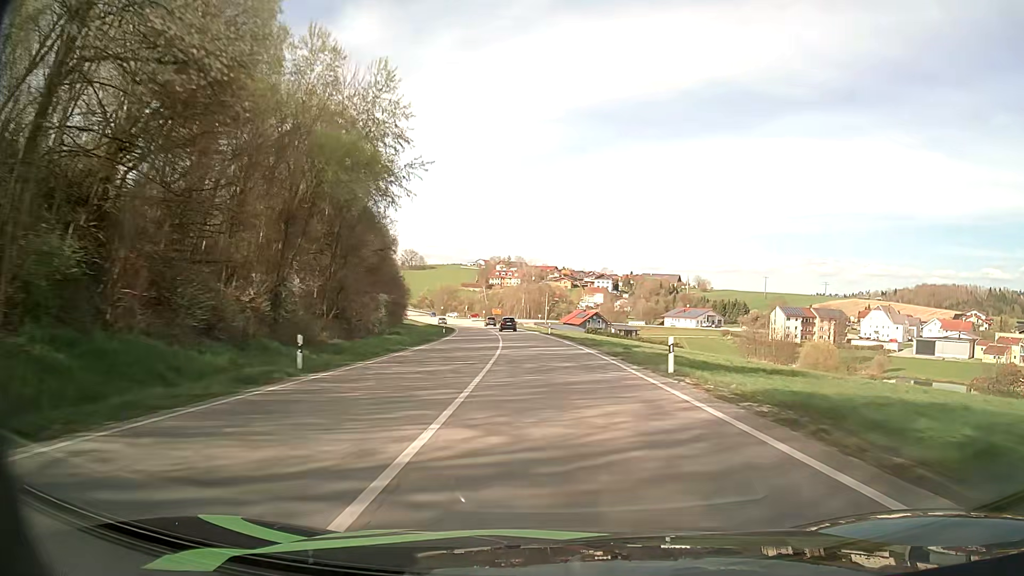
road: primary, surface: asphalt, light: Day
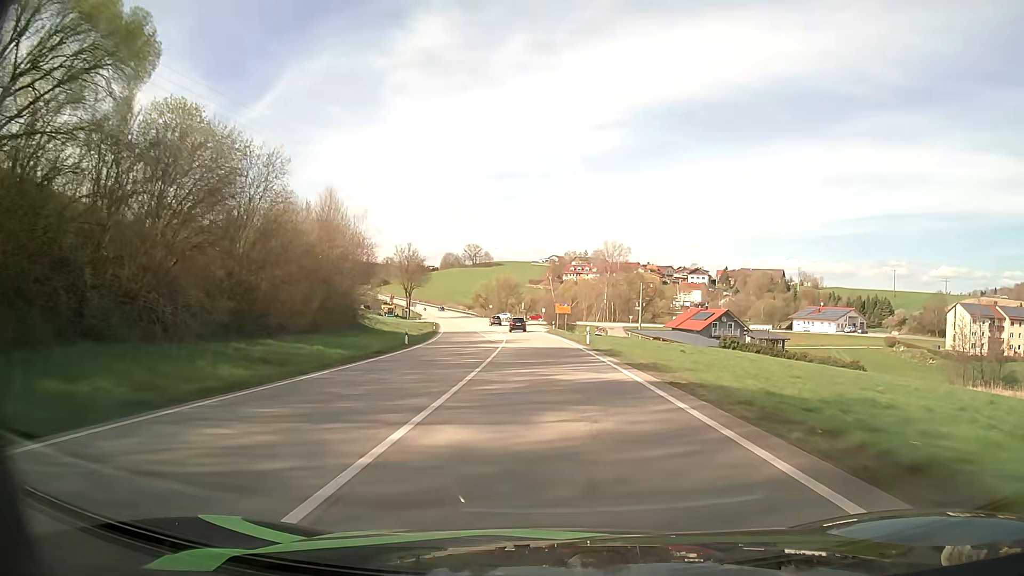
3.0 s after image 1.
(-3.4, +70.3) m; -7°
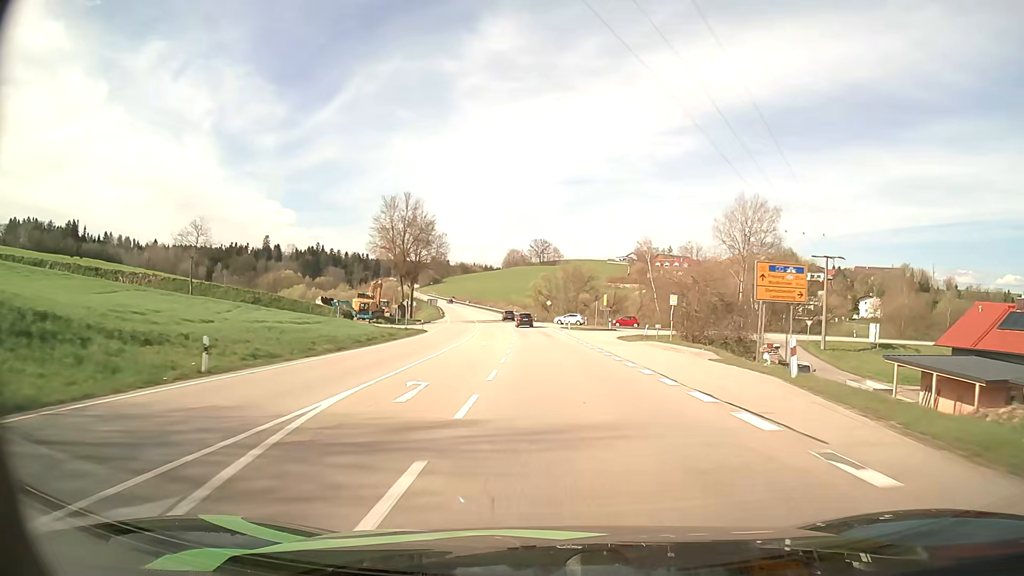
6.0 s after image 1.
(-3.5, +70.2) m; -6°
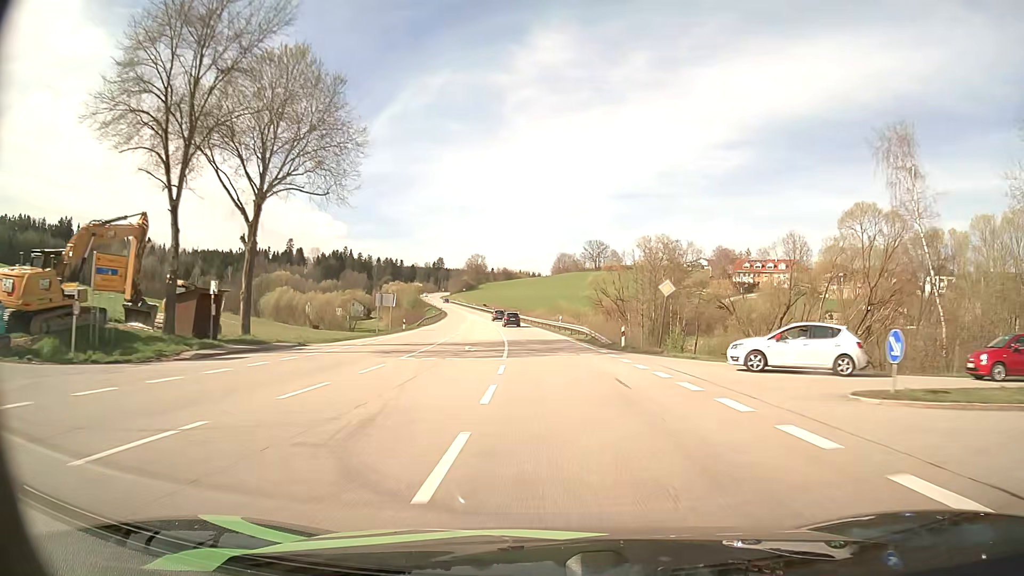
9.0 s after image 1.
(-2.8, +69.8) m; -4°
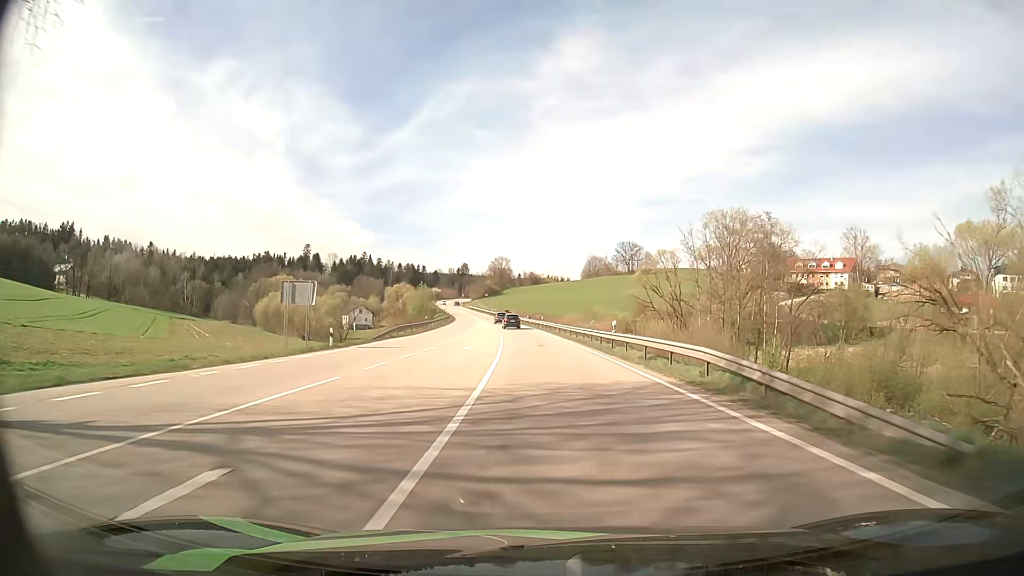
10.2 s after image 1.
(-0.6, +27.7) m; -2°
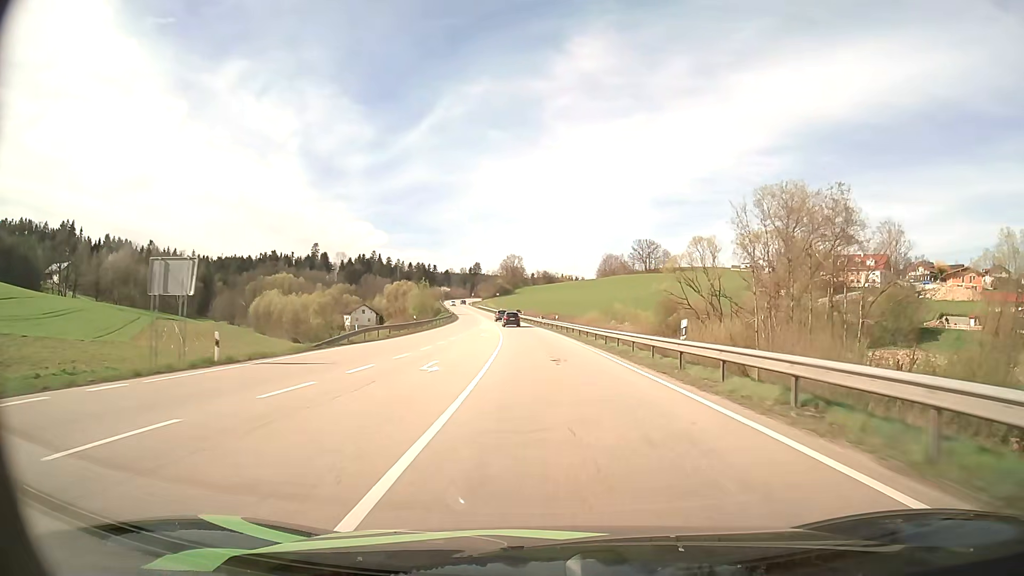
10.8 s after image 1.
(-0.1, +13.9) m; -1°
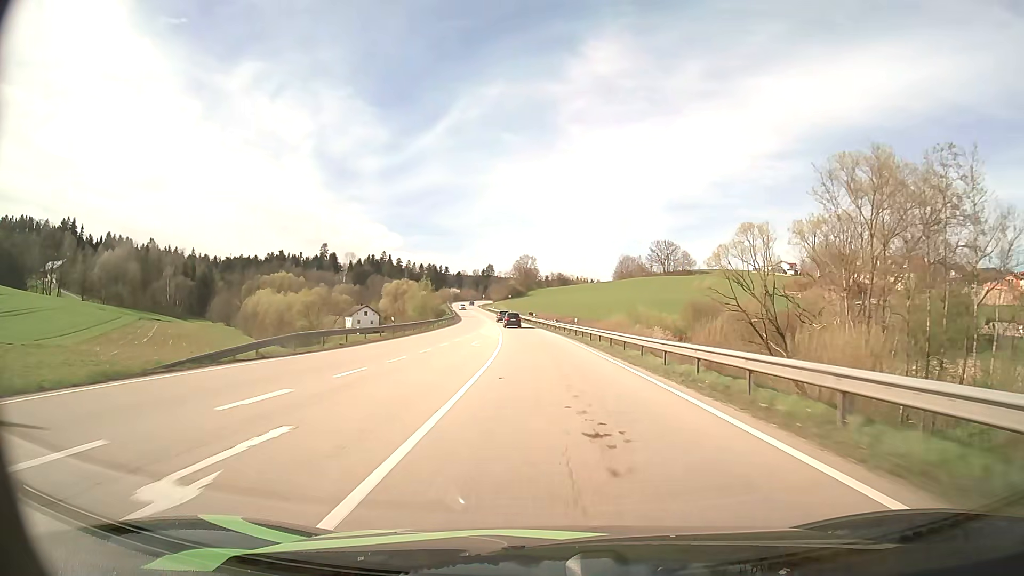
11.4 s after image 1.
(-0.1, +13.9) m; -1°
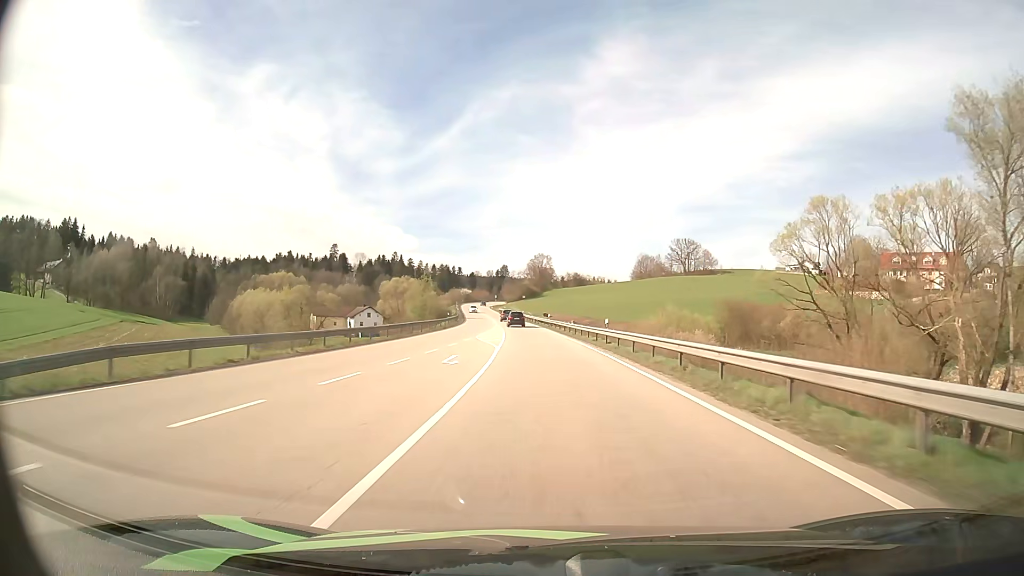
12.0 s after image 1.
(-0.1, +14.0) m; -1°
(0, +10) (0, +20) (-1, +30) (-1, +40) (-2, +50) (-3, +60) (-3, +70) (-4, +80) (-5, +90) (-7, +100) m
